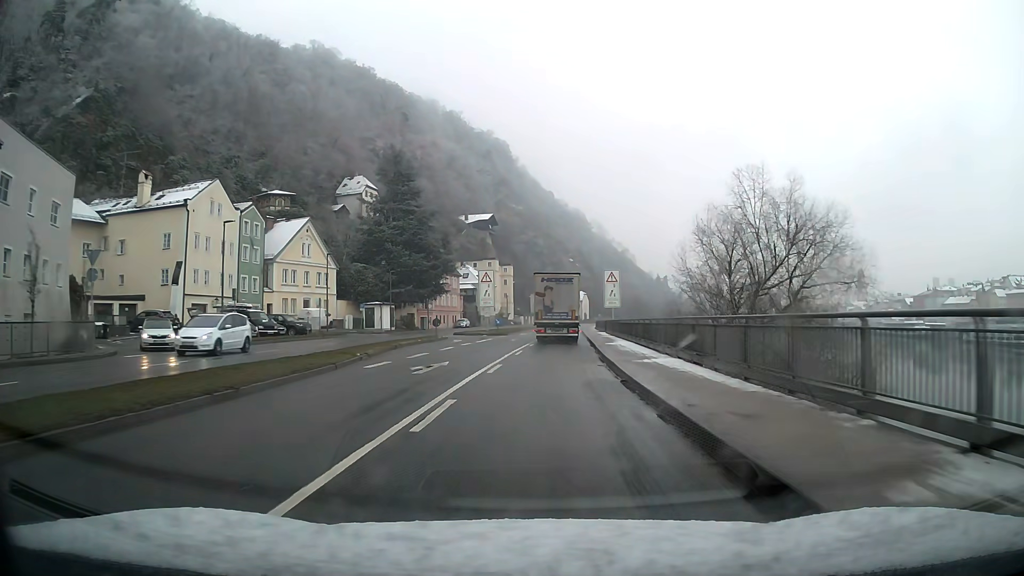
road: primary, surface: asphalt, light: Day
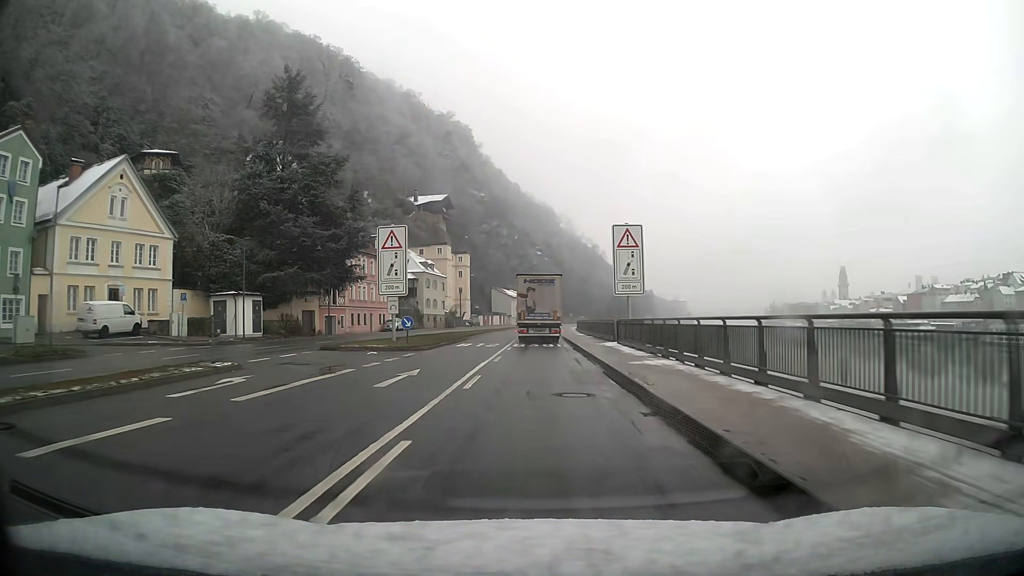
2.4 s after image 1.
(+0.8, +30.8) m; +3°
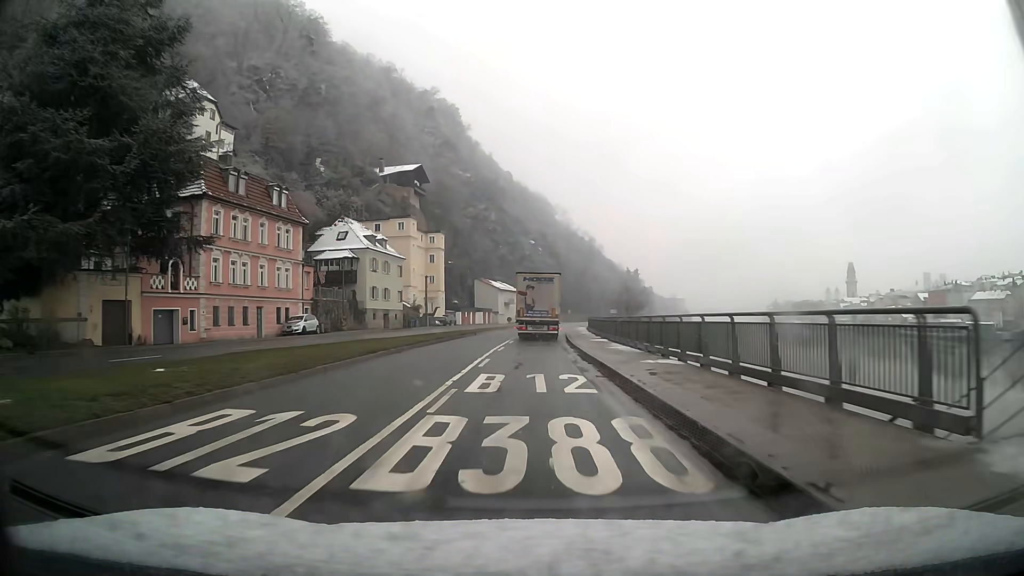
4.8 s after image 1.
(+0.1, +30.8) m; 0°
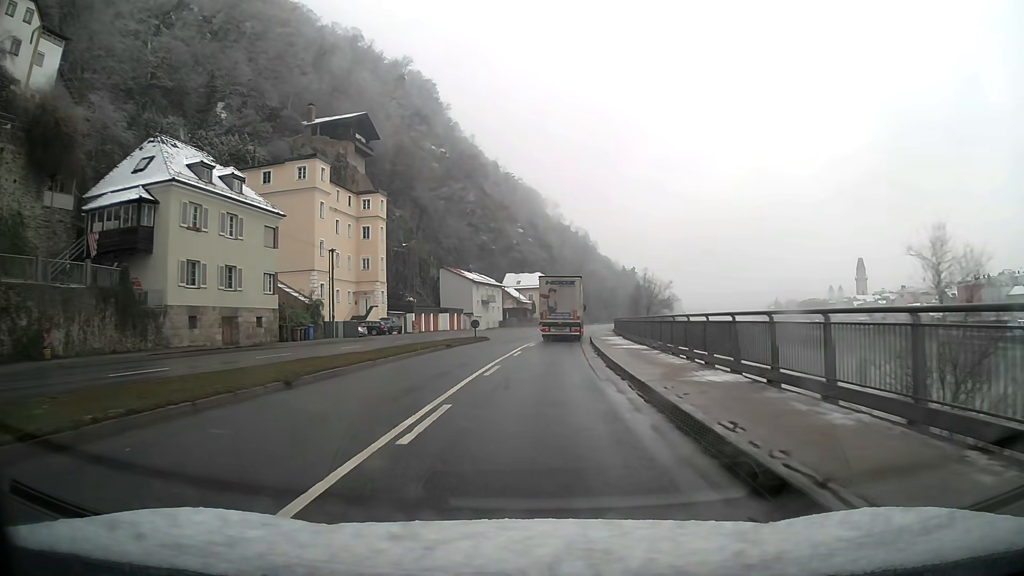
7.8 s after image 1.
(+0.2, +38.4) m; +1°
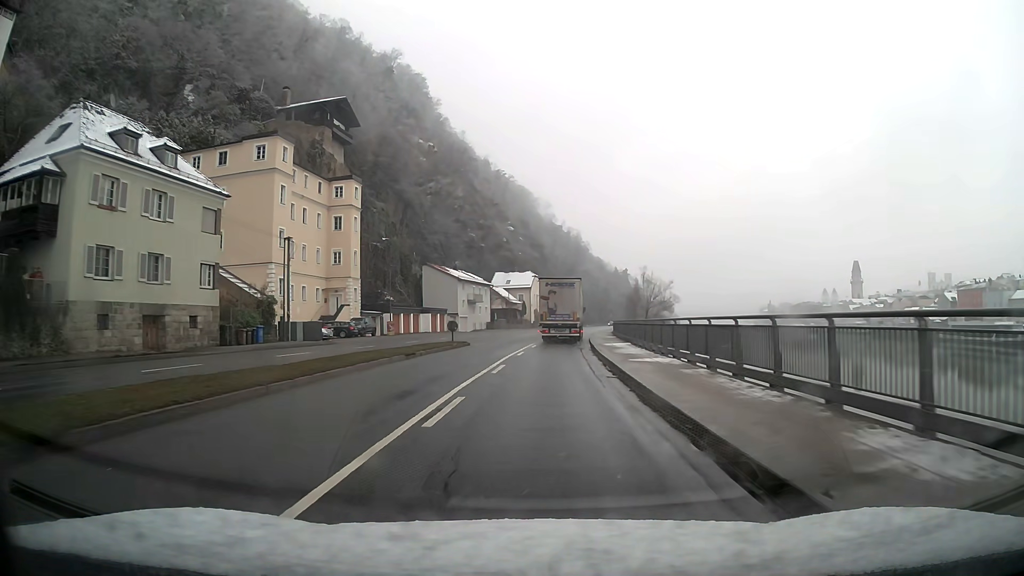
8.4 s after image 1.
(0.0, +7.6) m; +1°
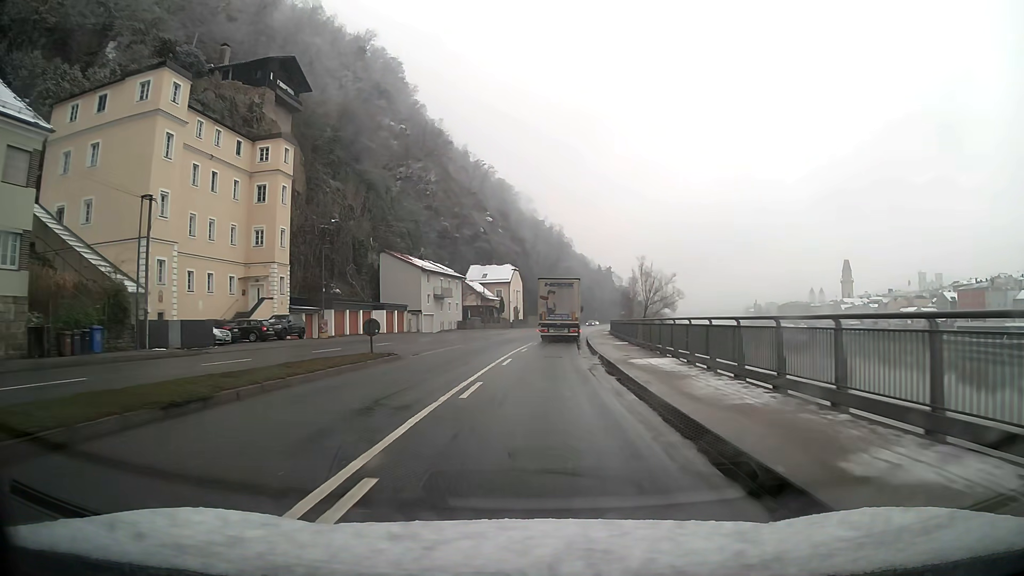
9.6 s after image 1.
(+0.2, +15.2) m; +2°
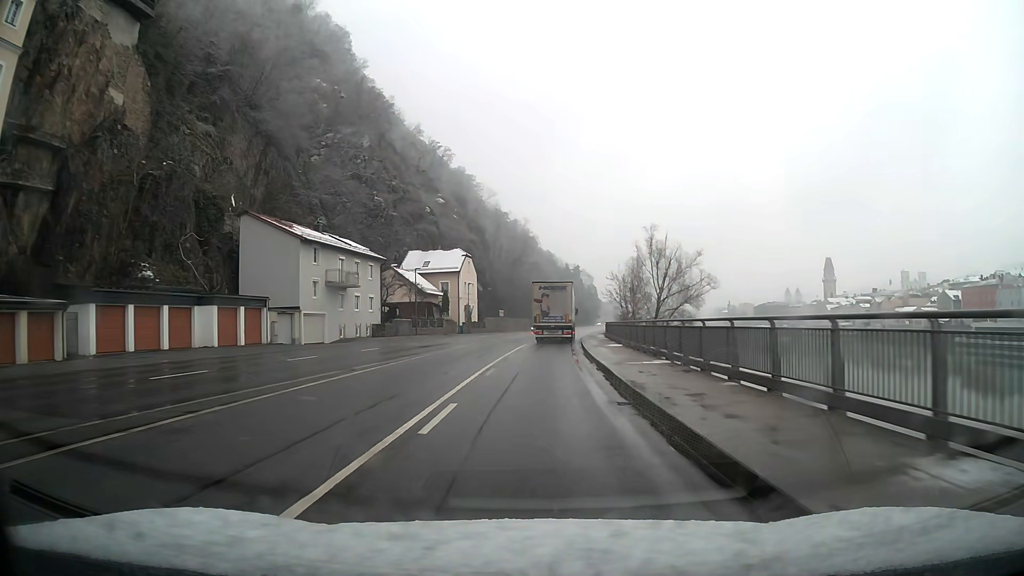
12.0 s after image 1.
(+0.8, +30.4) m; +3°
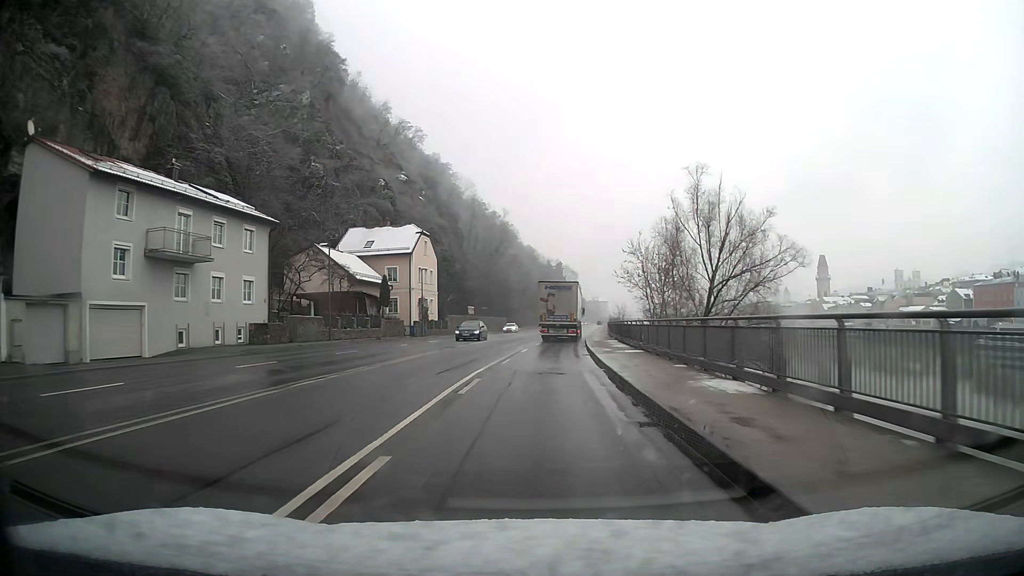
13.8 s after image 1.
(+0.3, +22.7) m; +2°
(0, +10) (0, +20) (+1, +30) (+1, +40) (+2, +50) (+3, +60) (+4, +70) (+5, +80) (+6, +90) (+7, +100) m
